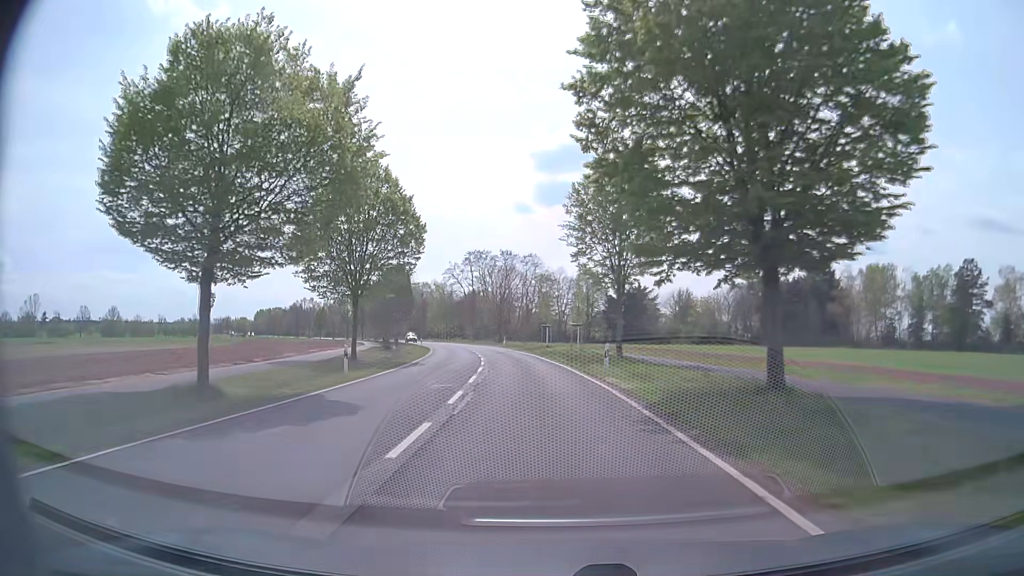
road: secondary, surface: asphalt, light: Day
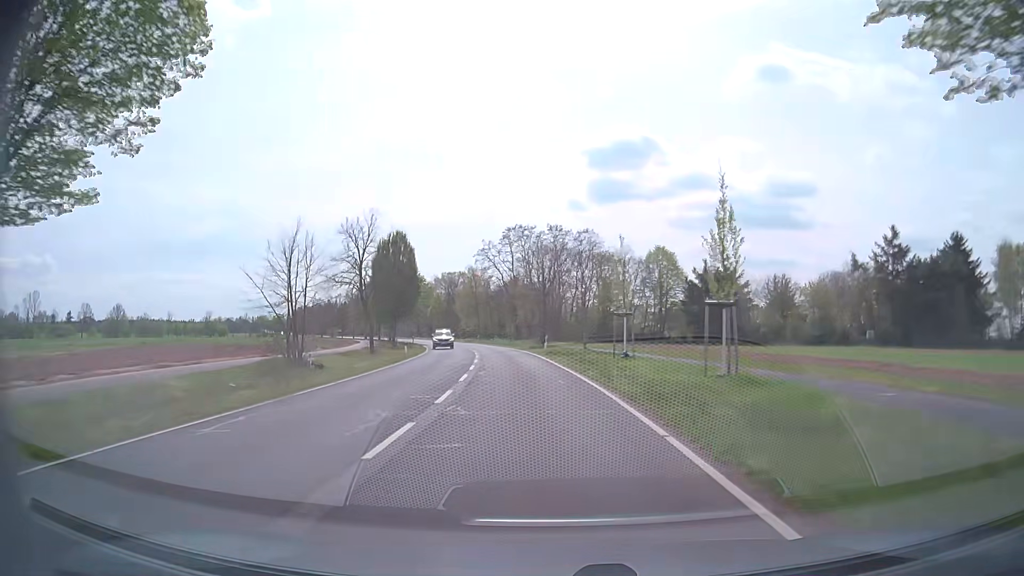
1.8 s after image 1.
(-1.5, +30.2) m; -5°
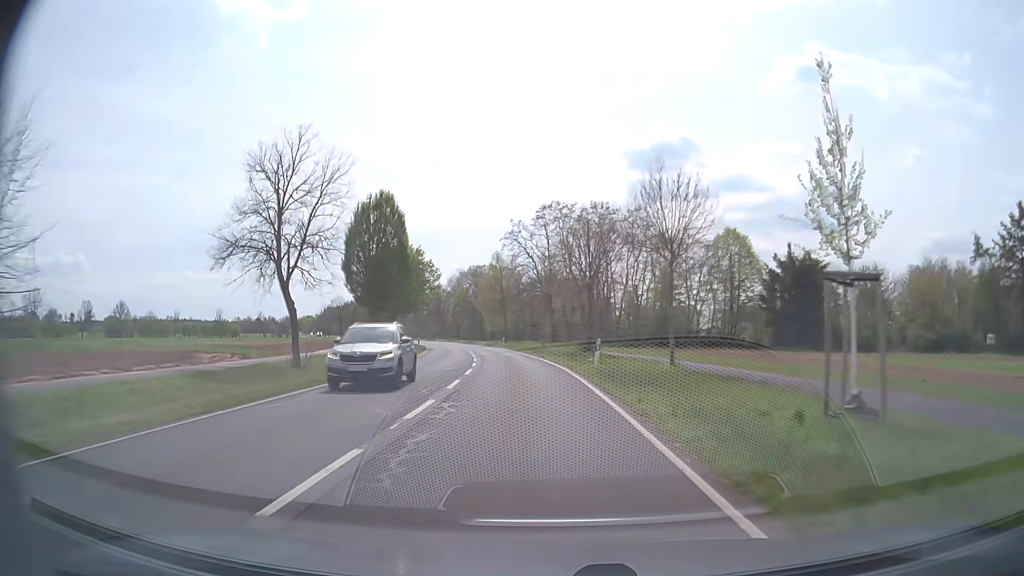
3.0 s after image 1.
(-0.5, +20.6) m; -3°
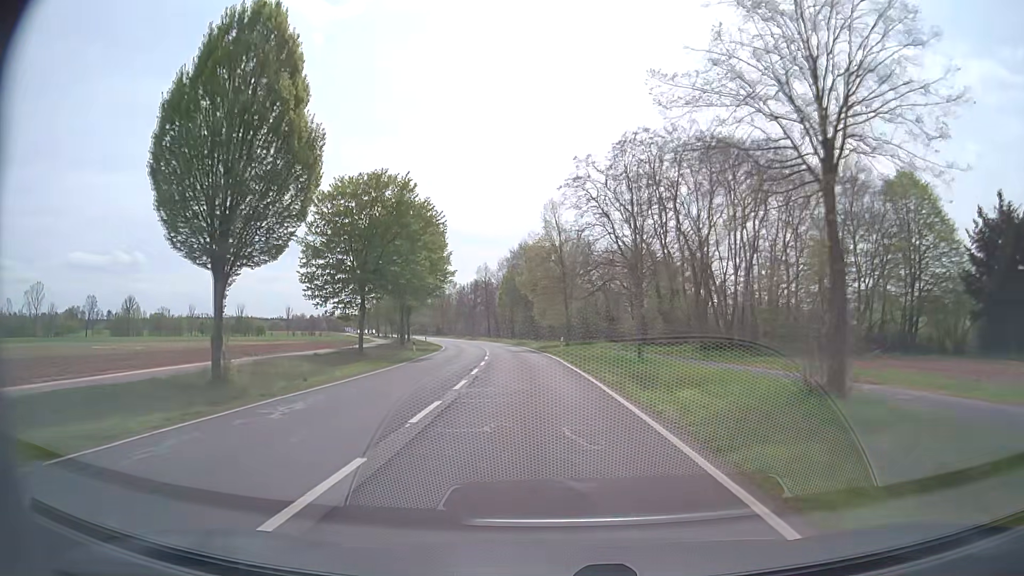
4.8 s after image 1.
(-1.5, +30.7) m; -5°
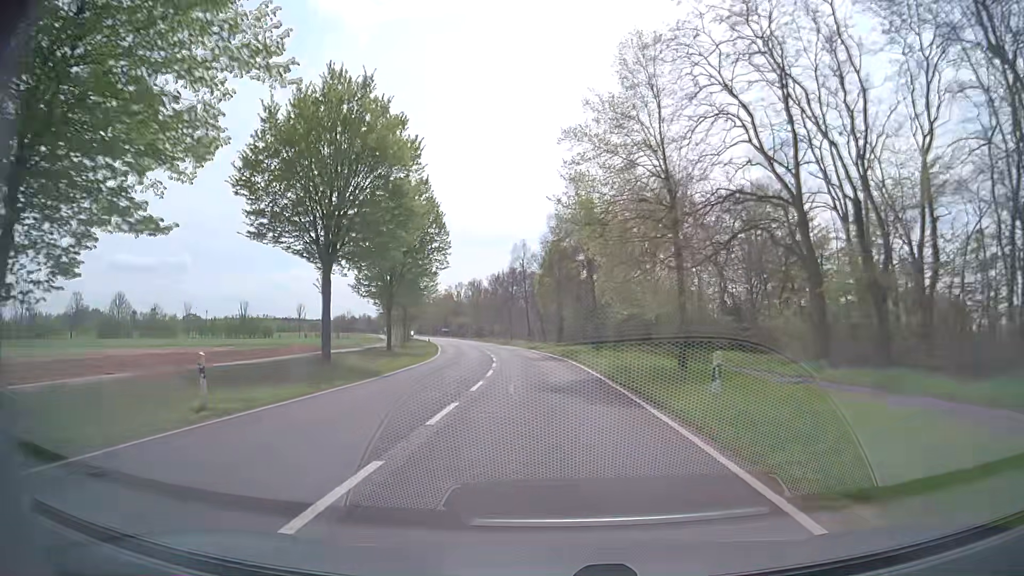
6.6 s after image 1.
(-1.6, +30.1) m; -5°
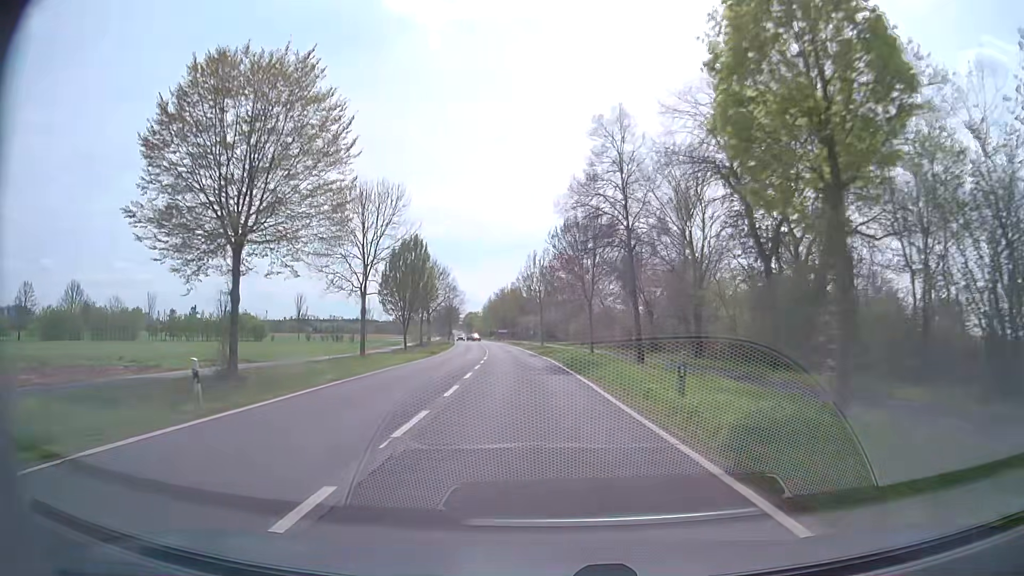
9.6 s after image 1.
(-3.0, +49.2) m; -7°
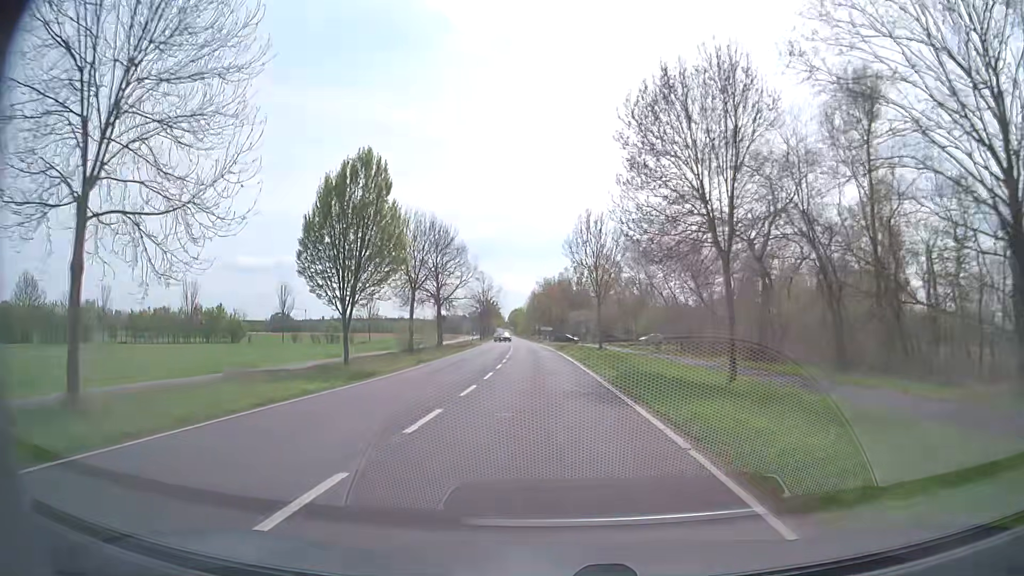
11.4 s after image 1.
(-1.1, +29.4) m; -4°
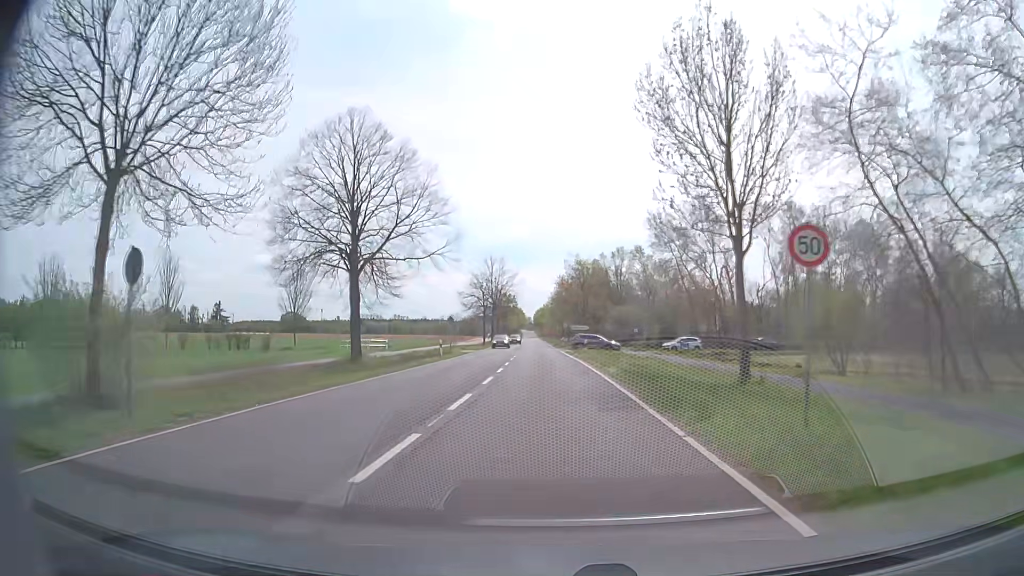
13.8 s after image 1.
(-0.9, +39.3) m; -3°
(0, +10) (0, +20) (0, +30) (-1, +40) (-1, +50) (-1, +60) (-1, +70) (-2, +80) (-2, +90) (-2, +100) m
